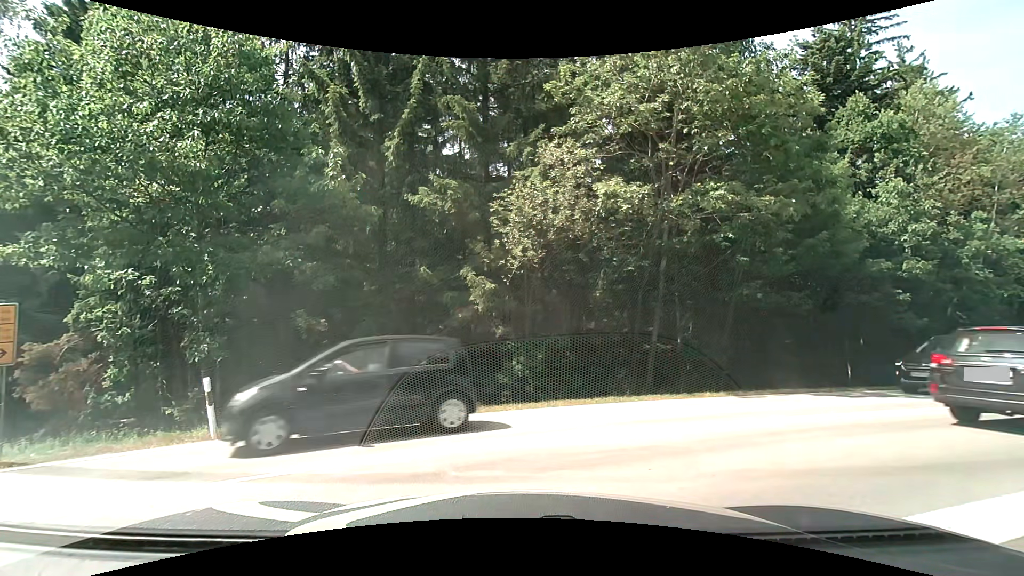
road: secondary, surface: asphalt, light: Day
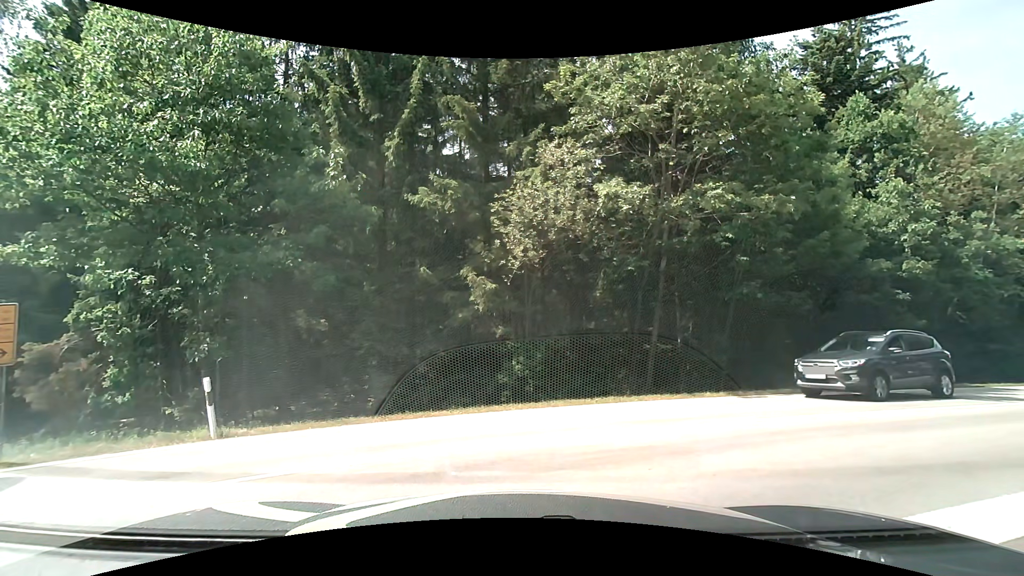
(0.0, 0.0) m; 0°
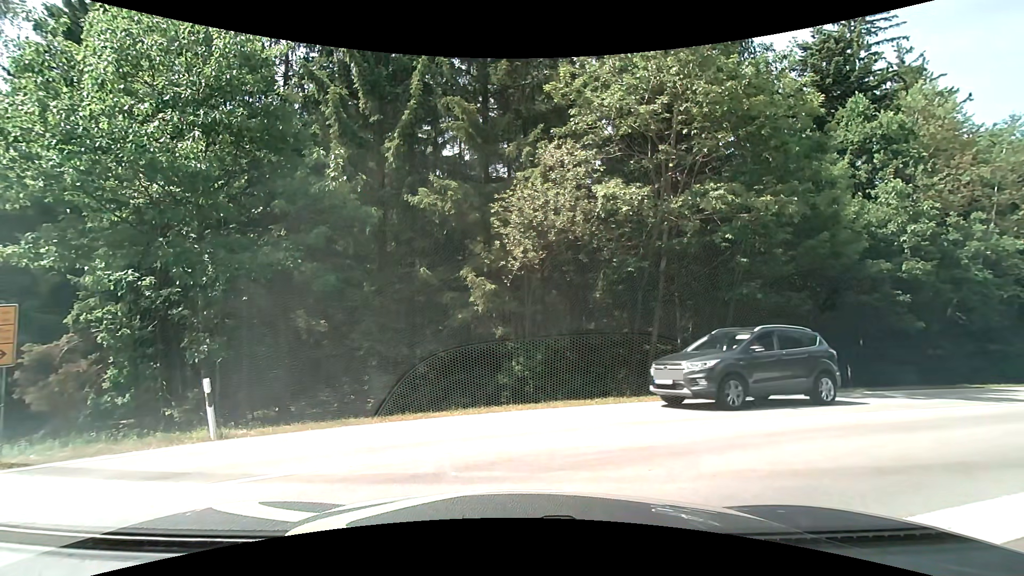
(0.0, 0.0) m; 0°
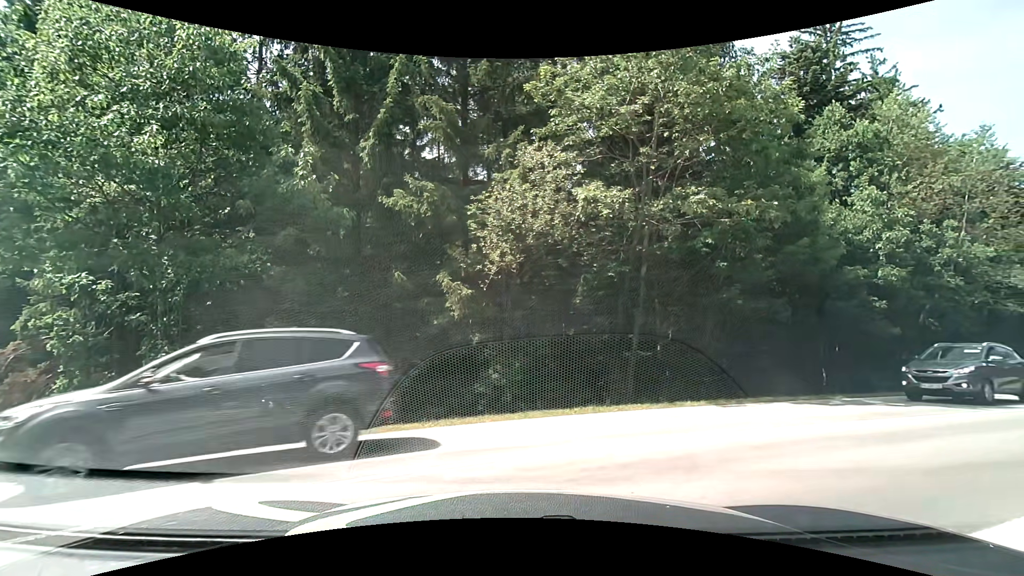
(0.0, +0.5) m; 0°
